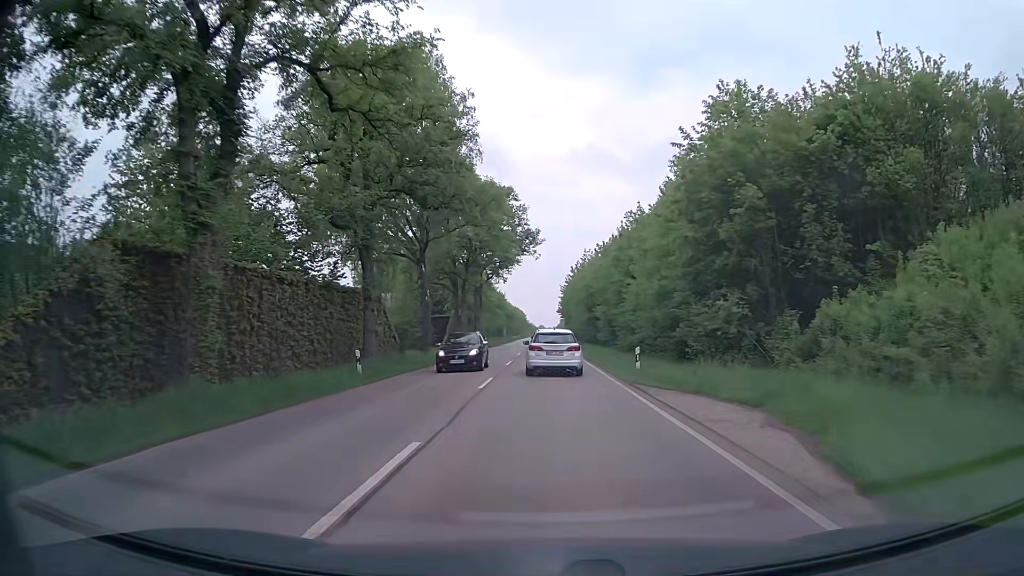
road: secondary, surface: asphalt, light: Day
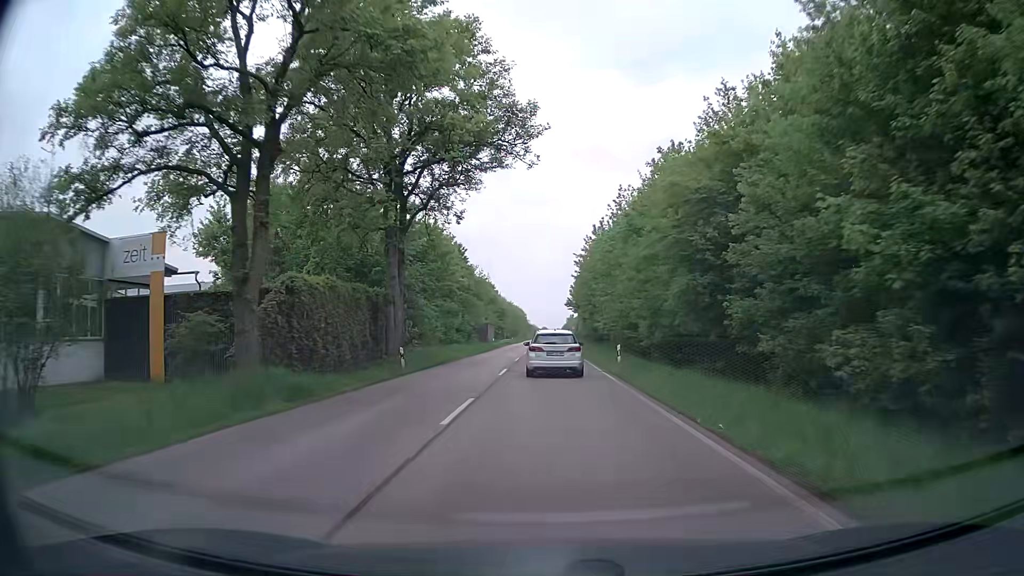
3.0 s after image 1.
(-0.2, +42.4) m; 0°
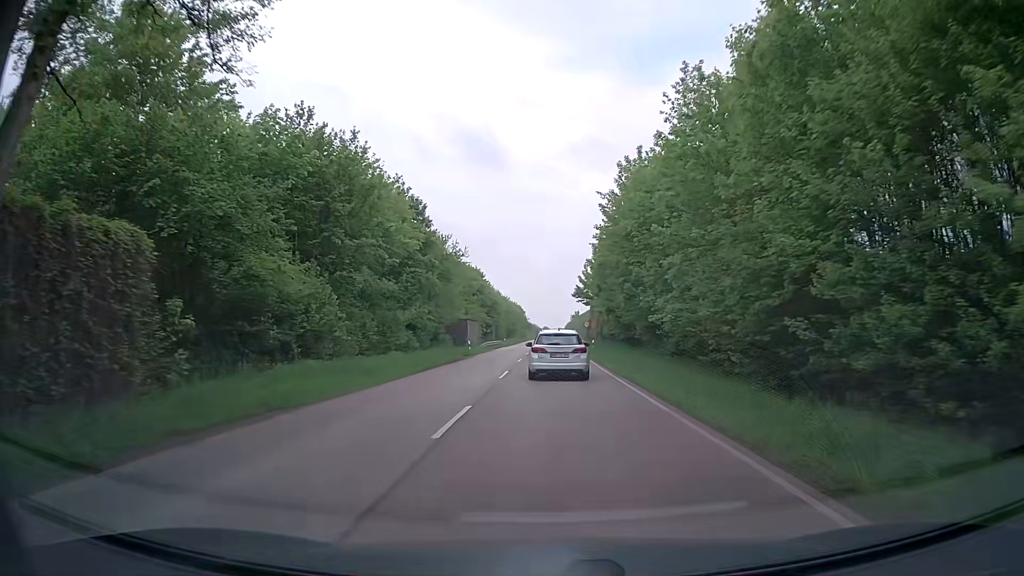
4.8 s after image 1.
(-0.1, +25.5) m; 0°
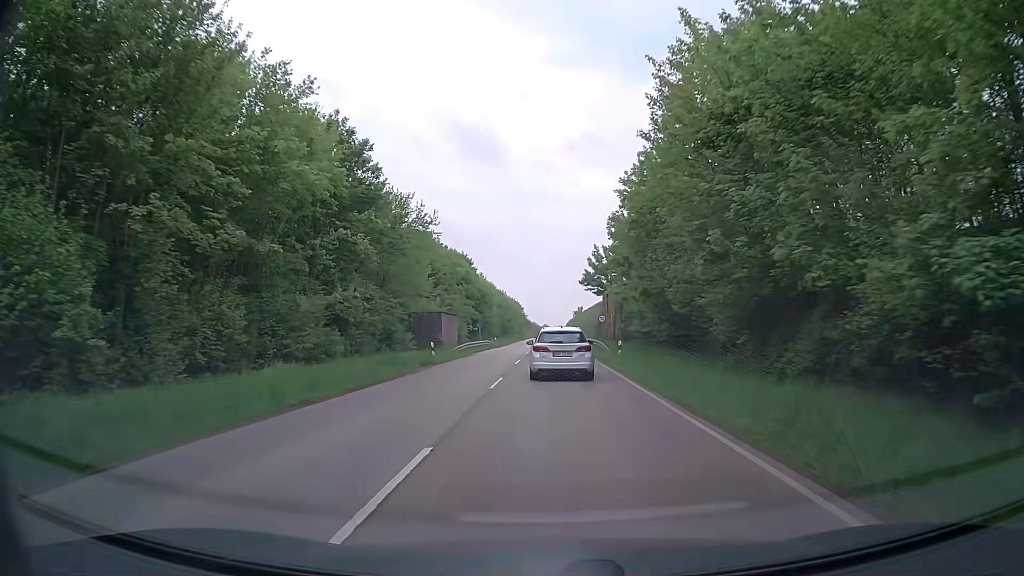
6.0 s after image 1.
(-0.1, +16.7) m; 0°
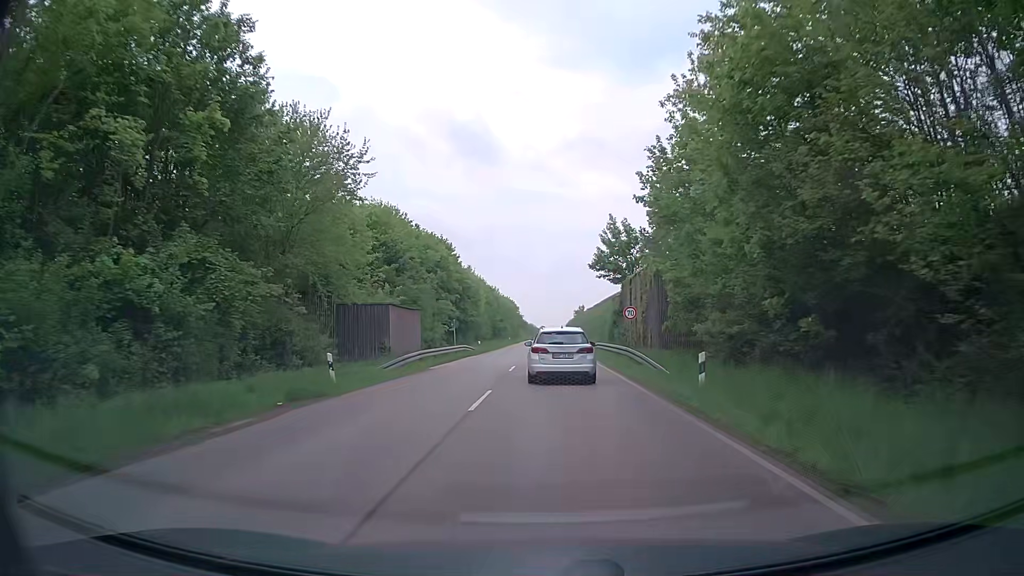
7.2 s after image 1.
(0.0, +16.3) m; 0°
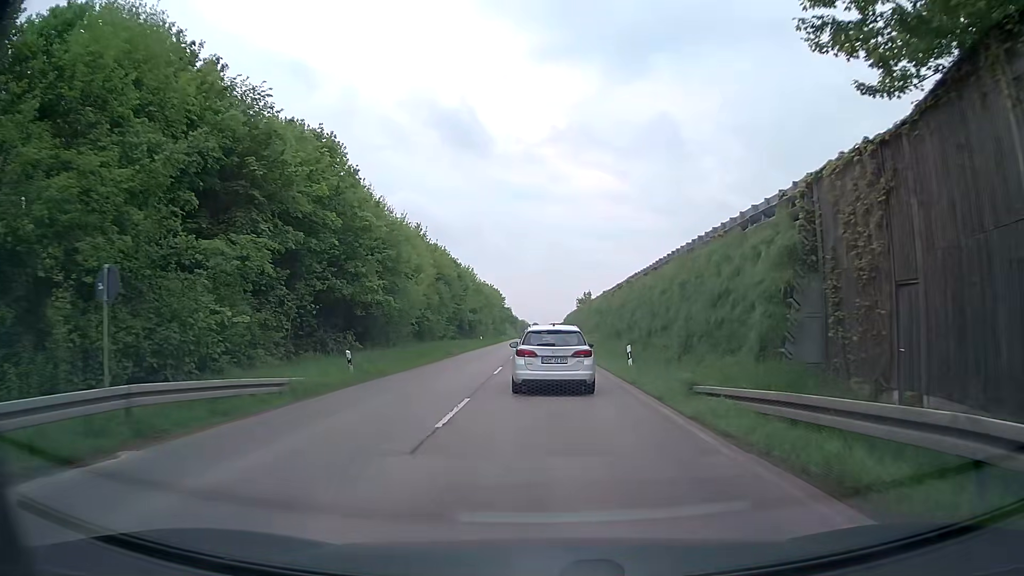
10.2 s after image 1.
(+0.6, +38.2) m; +1°
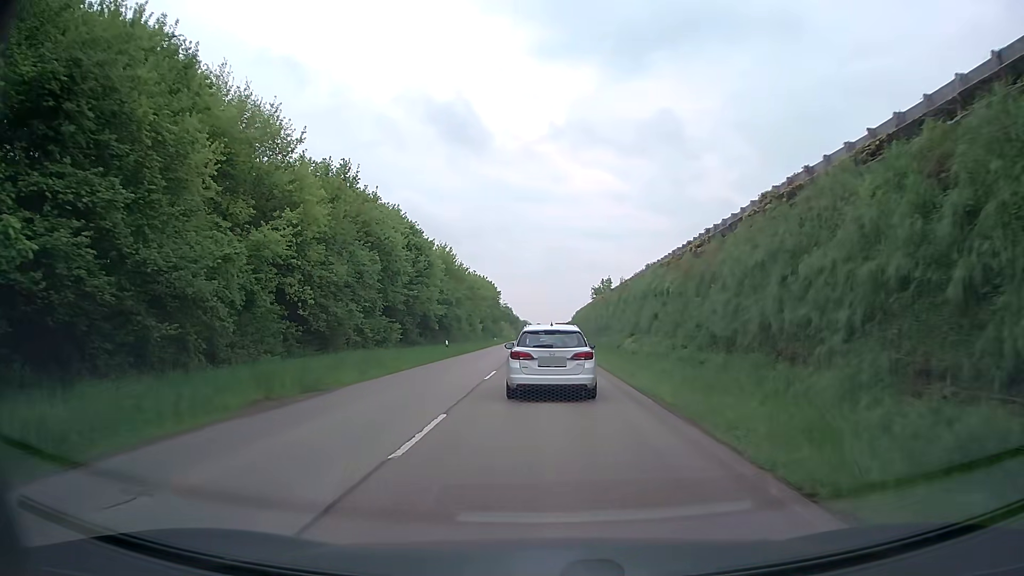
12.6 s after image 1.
(0.0, +26.3) m; 0°
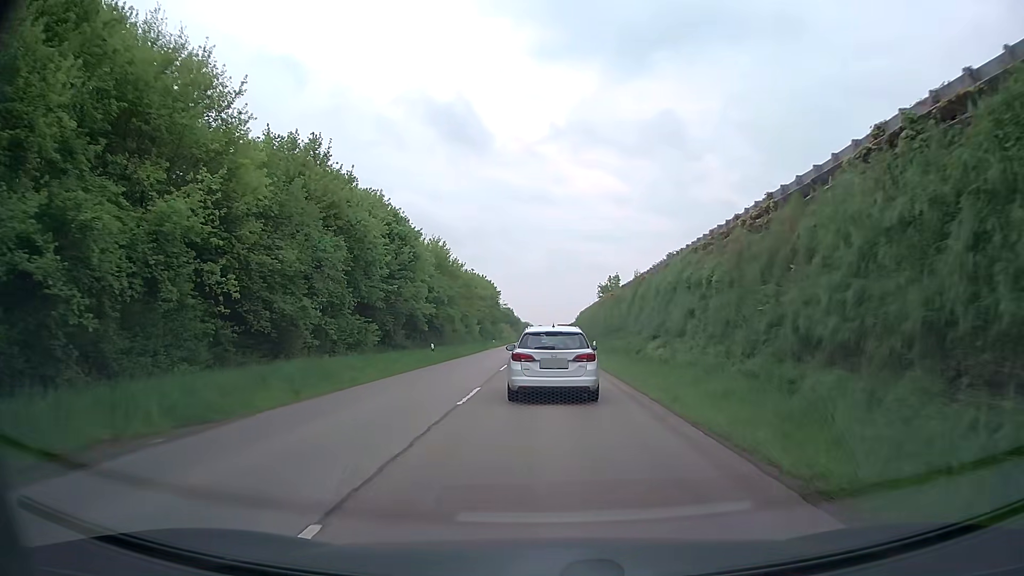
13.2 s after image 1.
(0.0, +6.3) m; 0°
(0, +10) (0, +20) (0, +30) (0, +40) (0, +50) (0, +60) (0, +70) (0, +80) (0, +90) (0, +100) m
